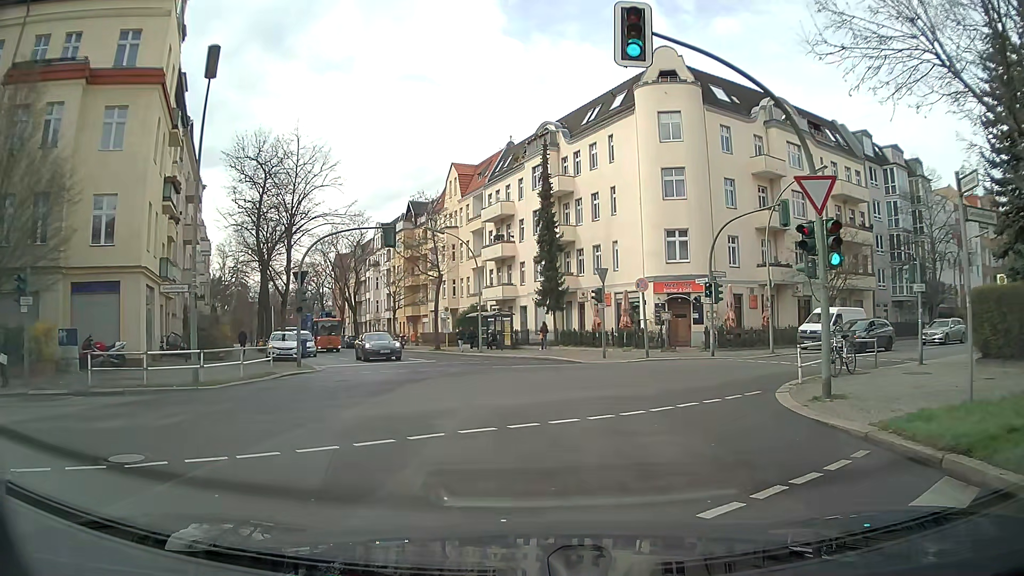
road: tertiary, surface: asphalt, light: Day
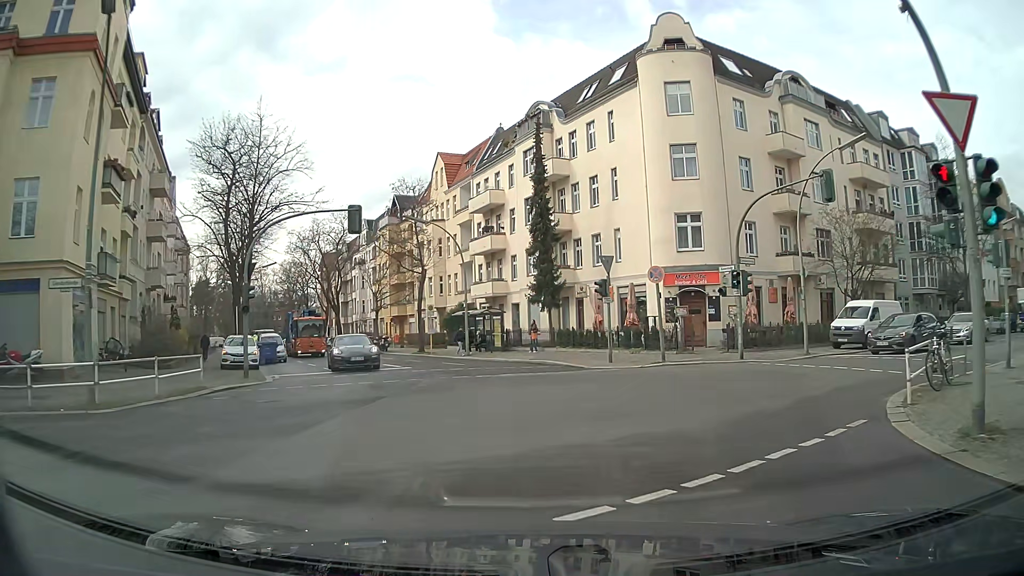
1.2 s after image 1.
(0.0, +5.1) m; +1°
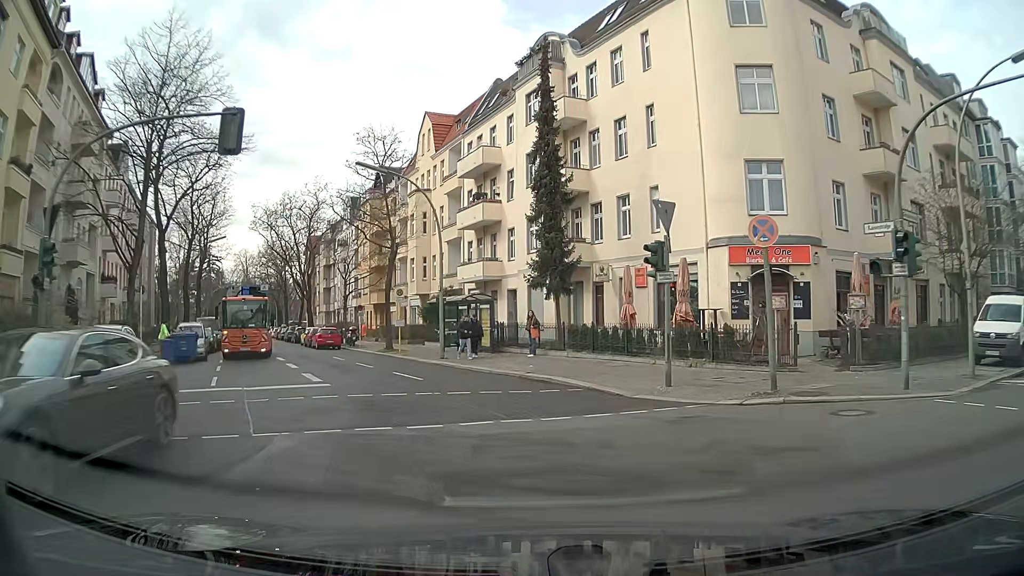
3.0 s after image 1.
(-0.1, +11.0) m; -1°
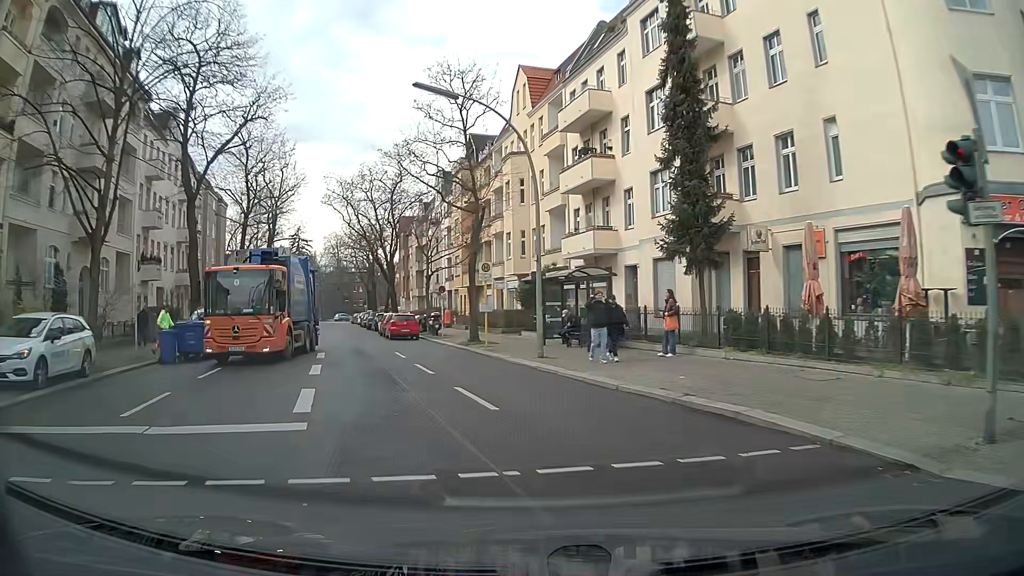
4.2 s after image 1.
(-0.5, +8.2) m; -9°
(-1, +10) (-3, +20) (-6, +29) (-9, +39) (-12, +48) (-15, +58) (-18, +67) (-20, +77) (-23, +87) (-26, +96) m
